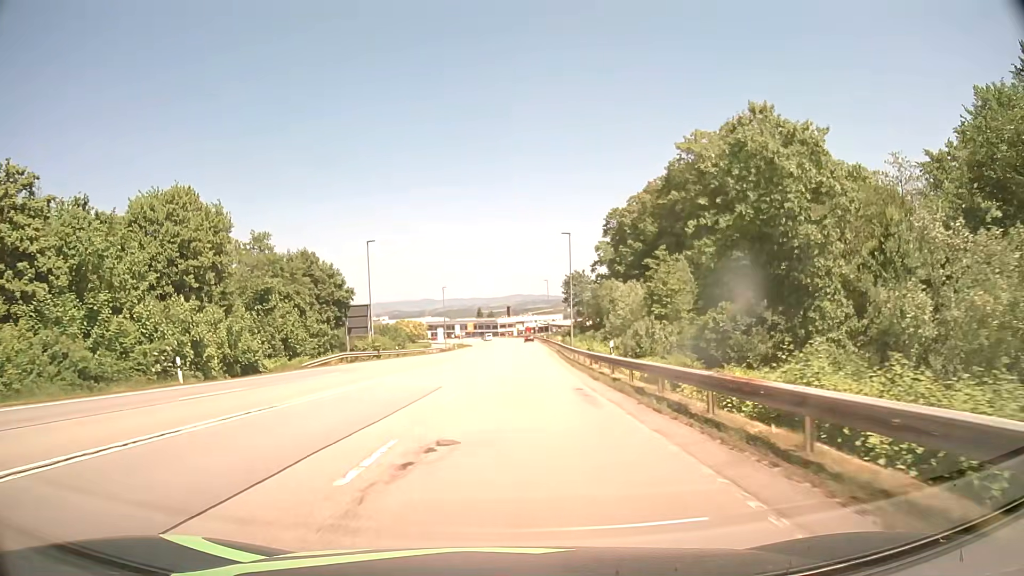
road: secondary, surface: asphalt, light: Day
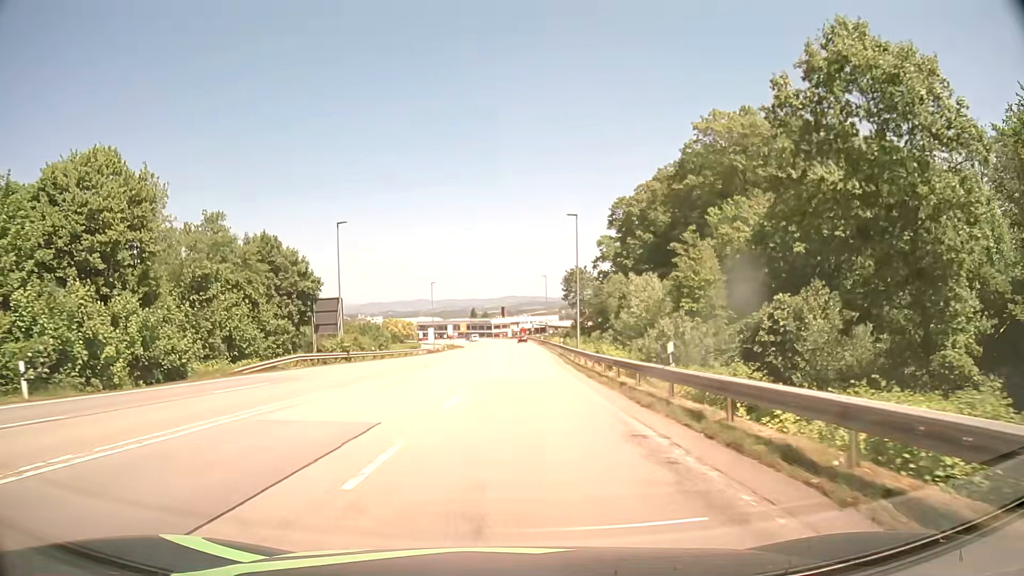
(0.0, +9.1) m; 0°
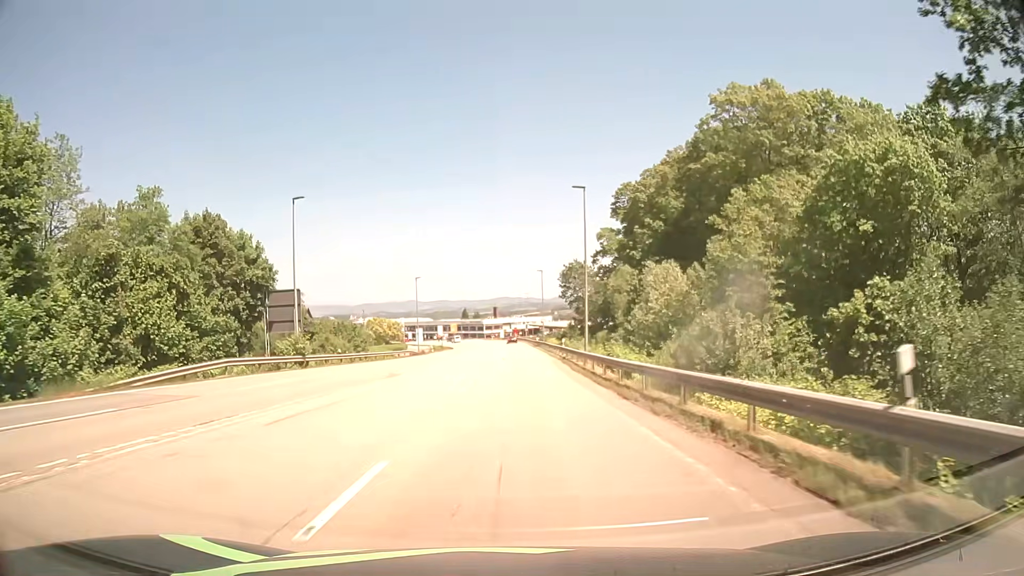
(+0.1, +9.1) m; +1°
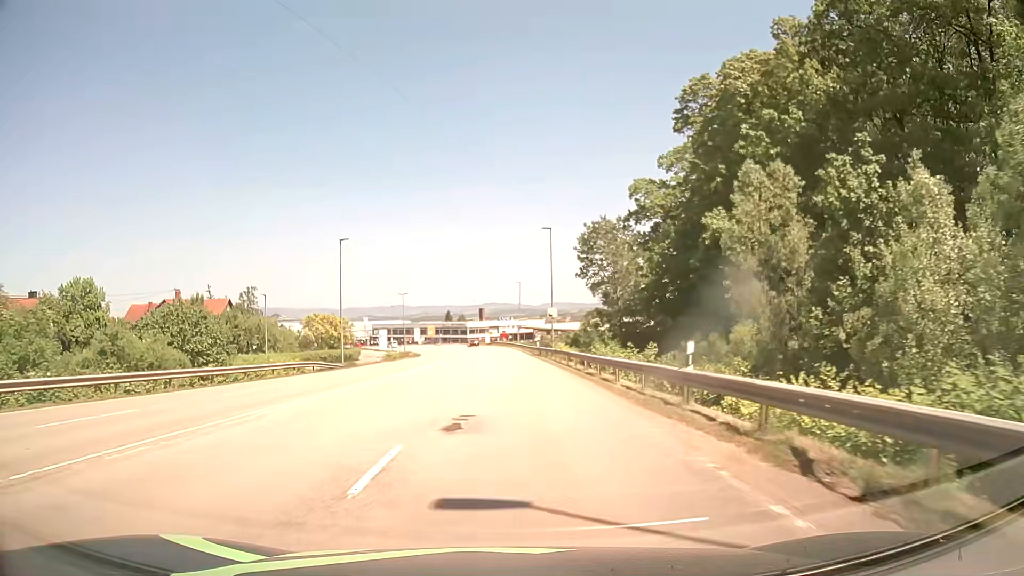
(+0.3, +36.4) m; +1°
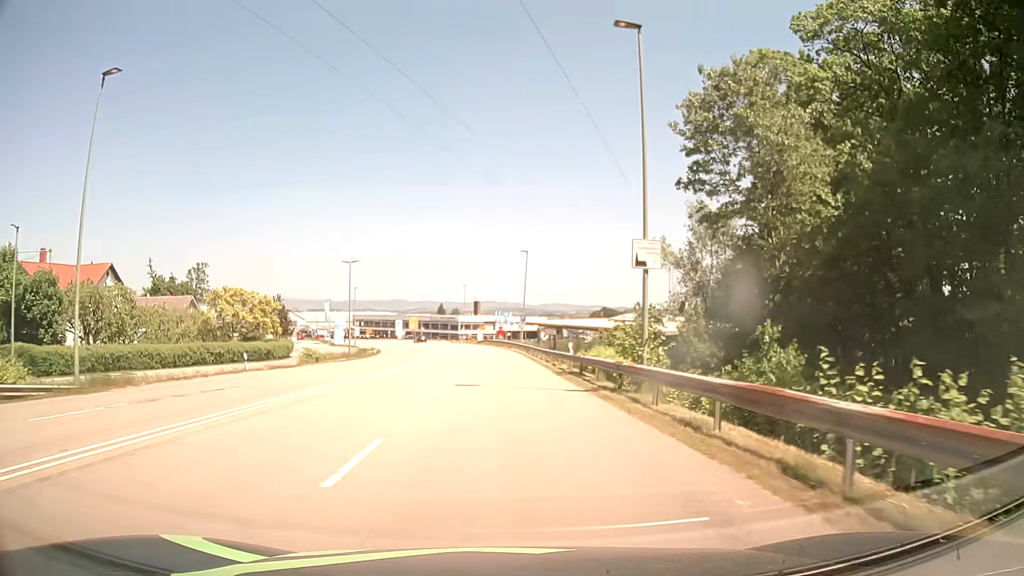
(+0.1, +34.9) m; 0°
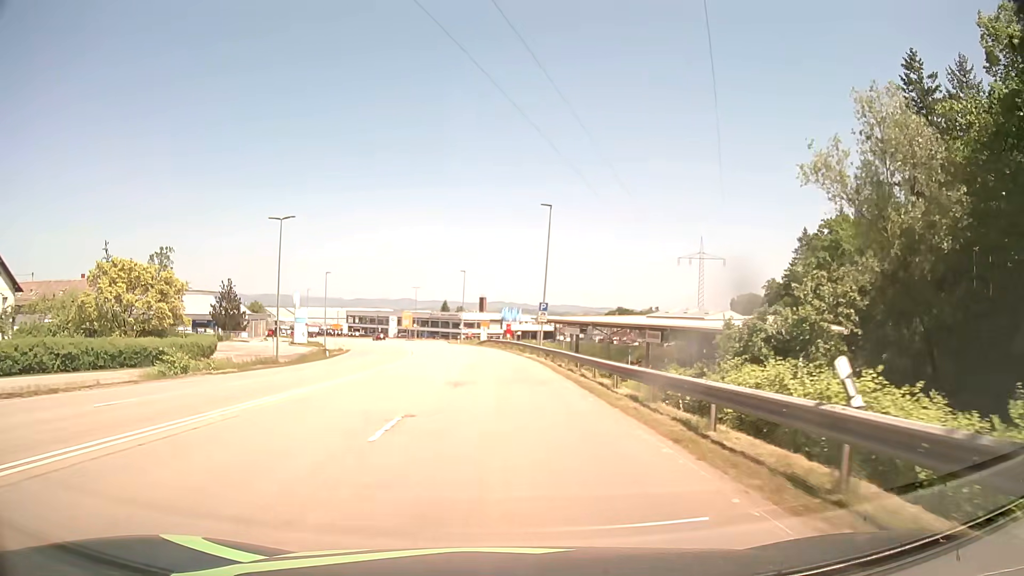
(-0.1, +24.1) m; 0°
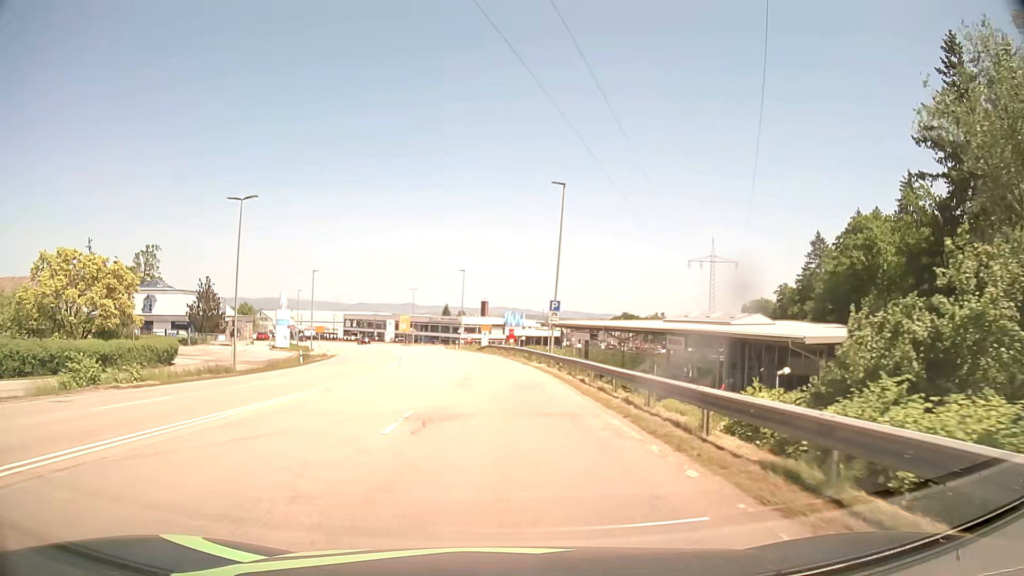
(-0.1, +7.8) m; -1°
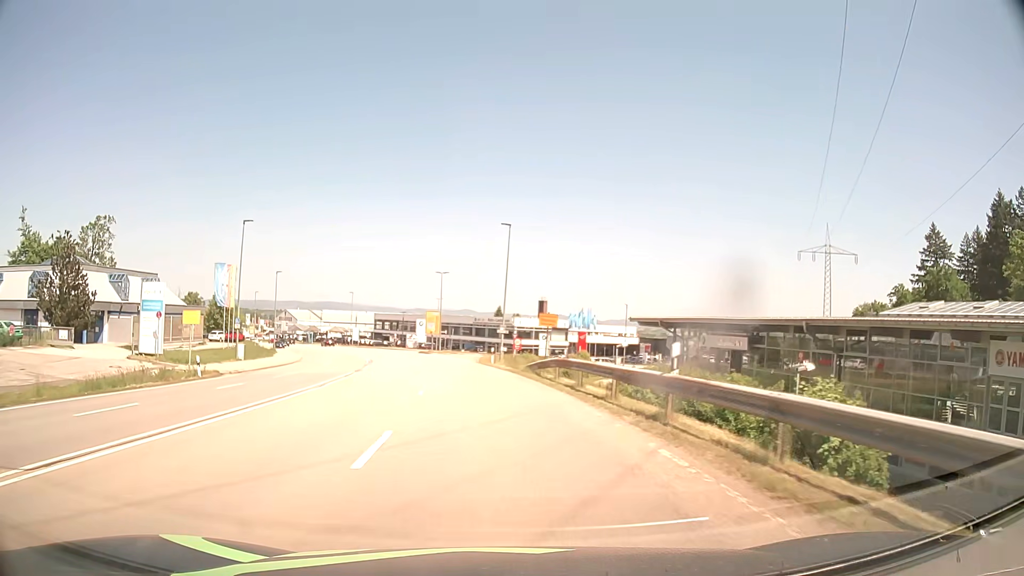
(-1.0, +38.4) m; -4°
(0, +10) (-1, +20) (-2, +30) (-3, +40) (-5, +50) (-7, +59) (-9, +69) (-12, +79) (-15, +88) (-19, +98) m
